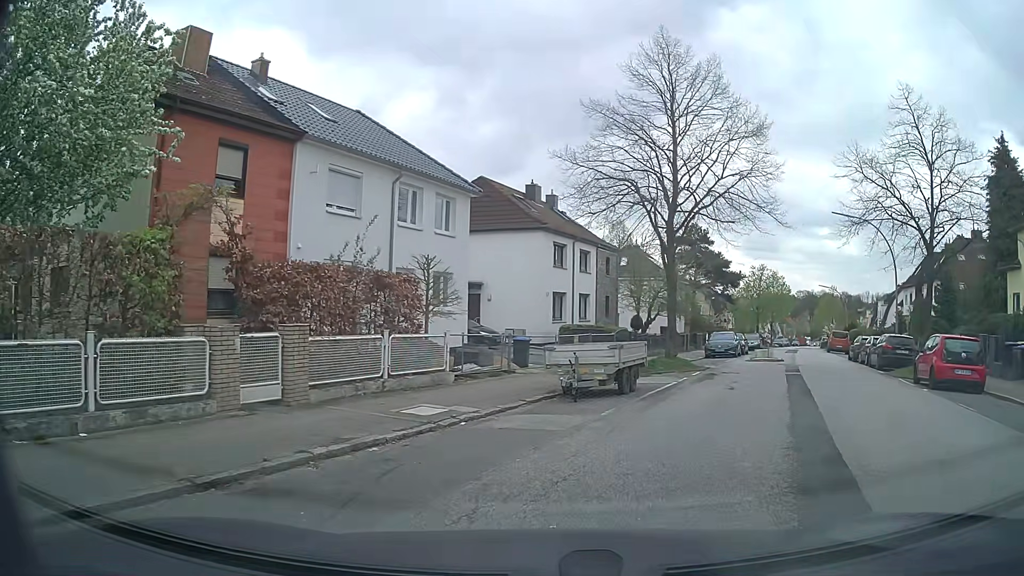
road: tertiary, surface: asphalt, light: Day
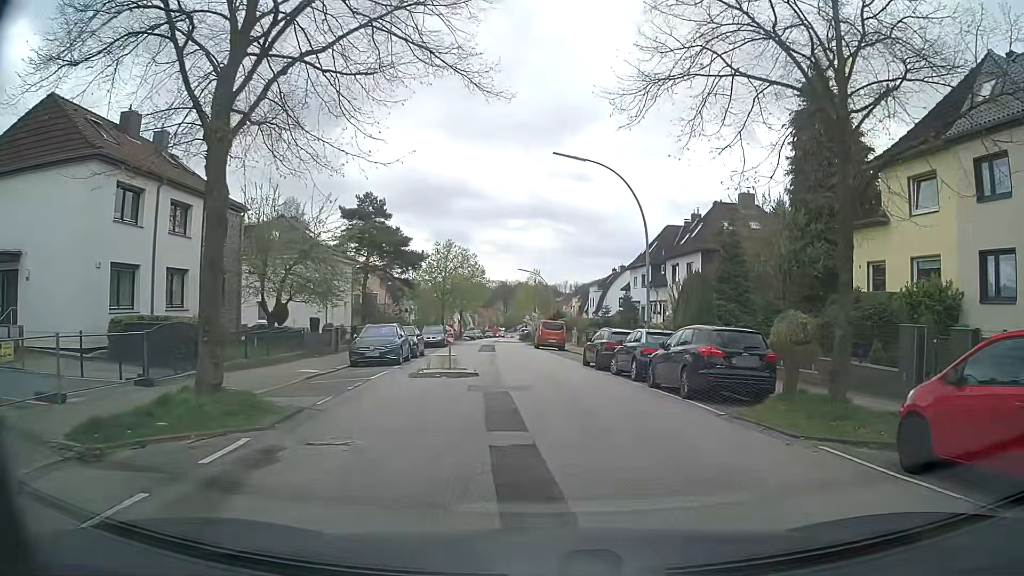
(+4.2, +14.0) m; +25°
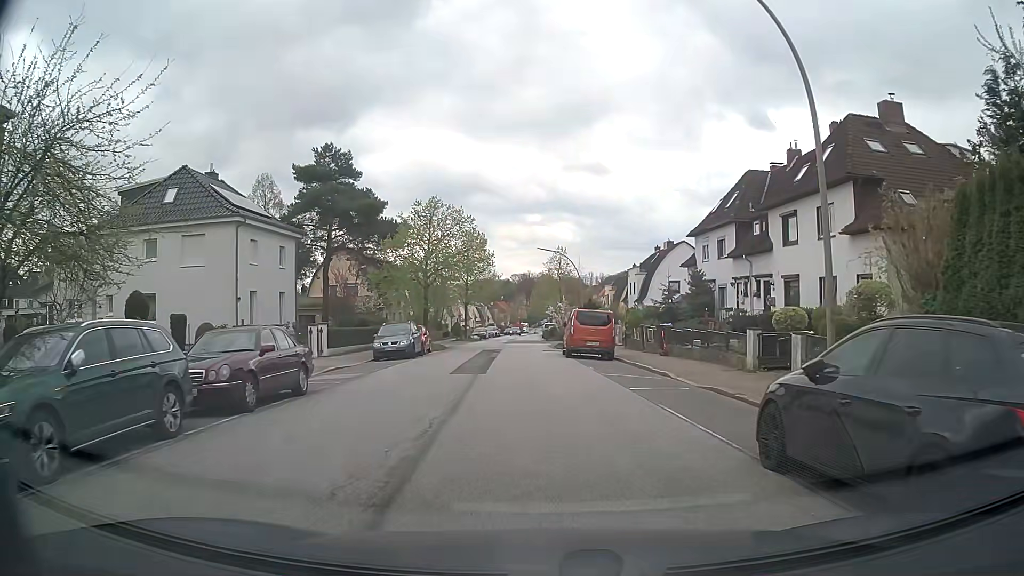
(0.0, +19.3) m; -2°
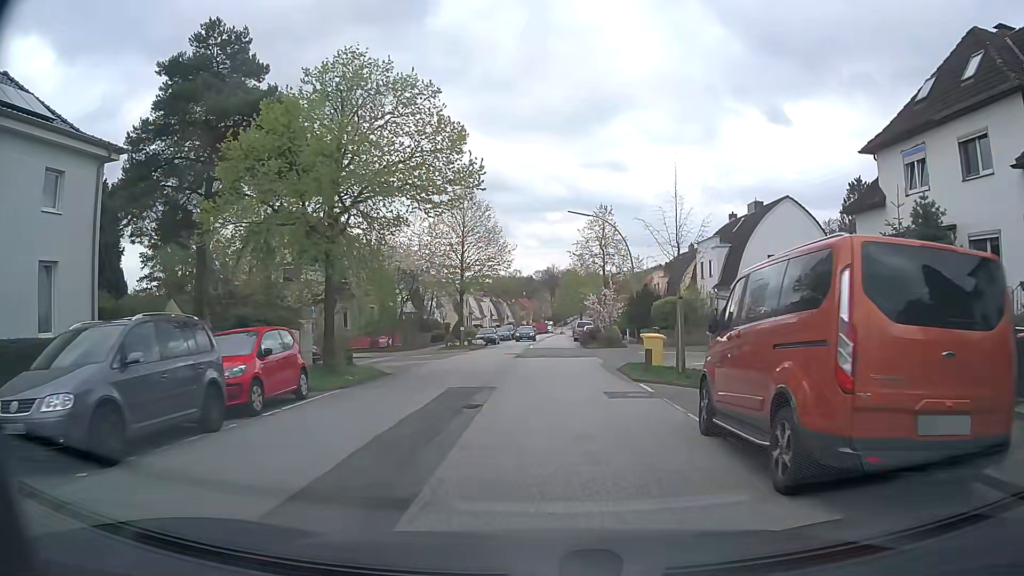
(-0.4, +22.9) m; -1°
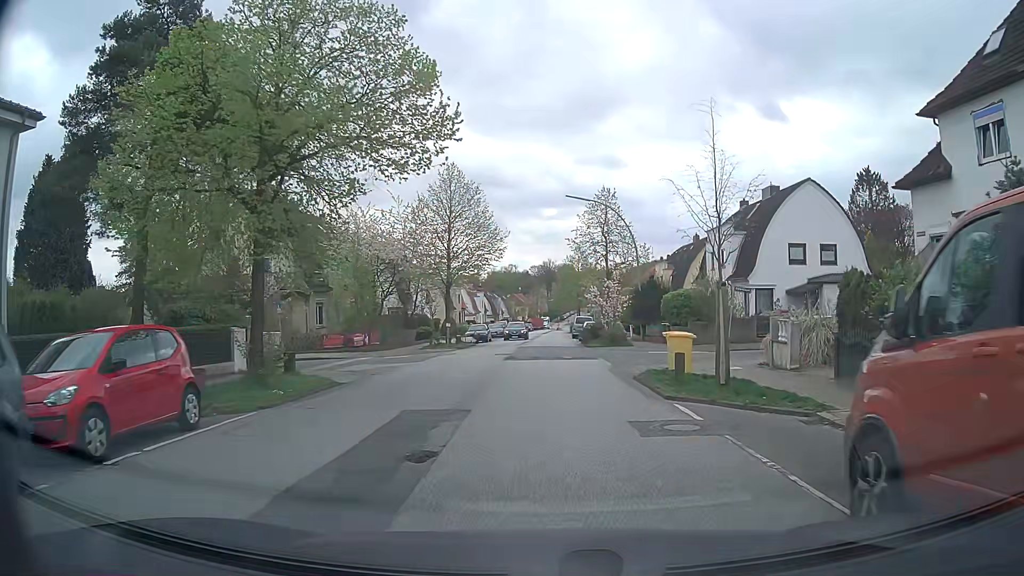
(0.0, +4.4) m; 0°
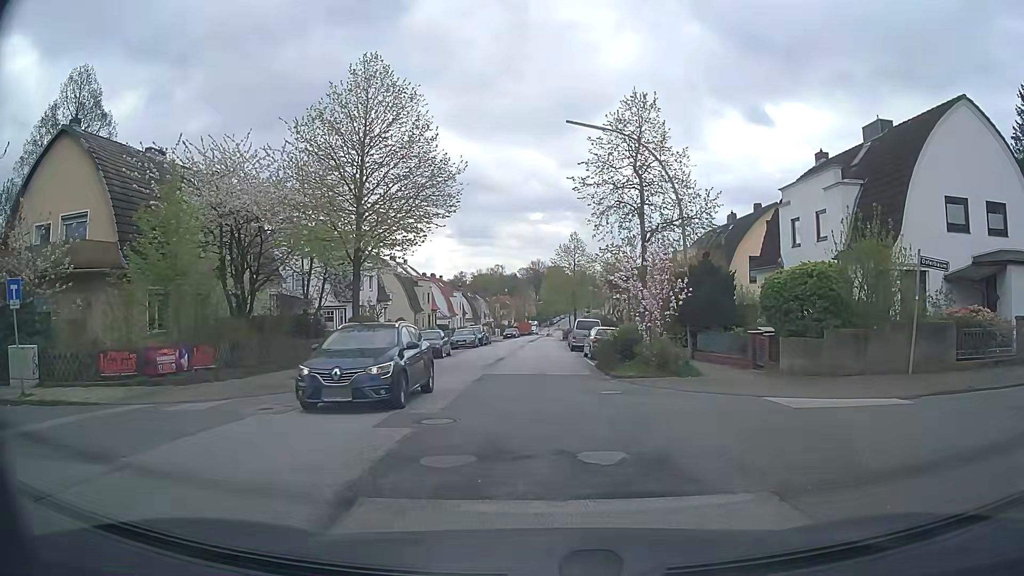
(+0.2, +17.6) m; +2°
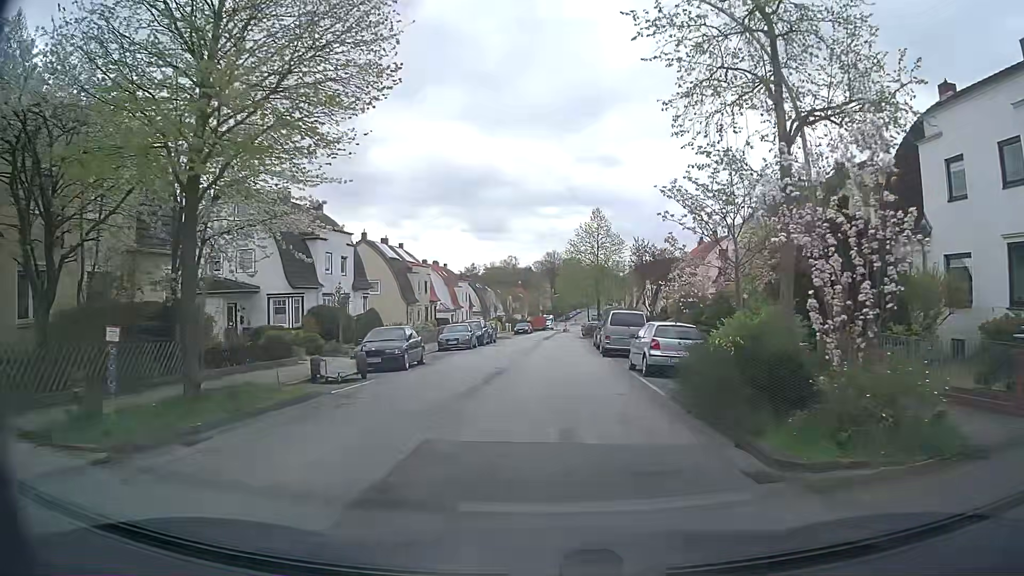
(-0.4, +12.1) m; -2°
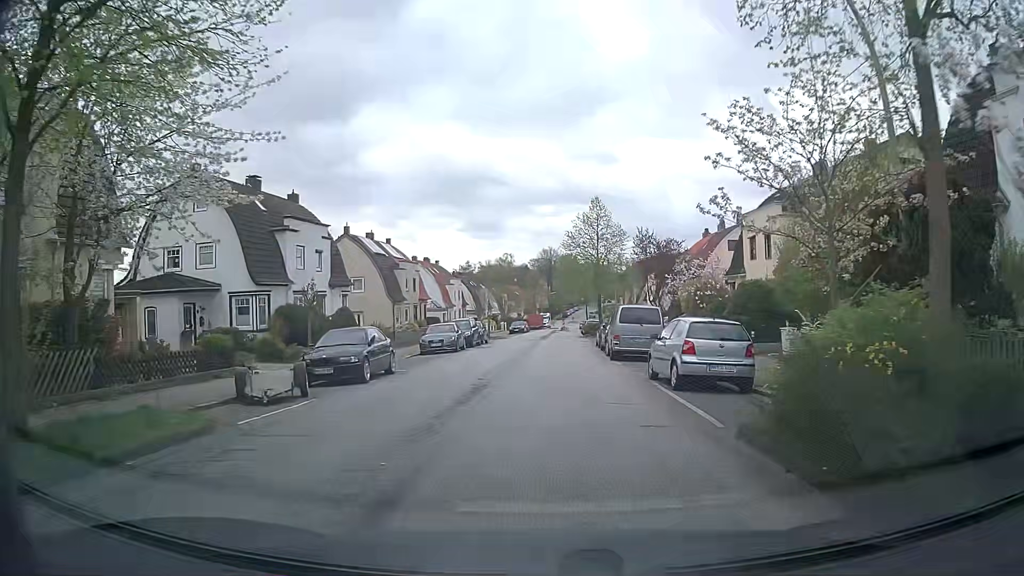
(0.0, +4.4) m; 0°
(0, +10) (0, +20) (0, +30) (0, +40) (0, +50) (-1, +60) (-1, +70) (-1, +80) (-1, +90) (0, +100) m
